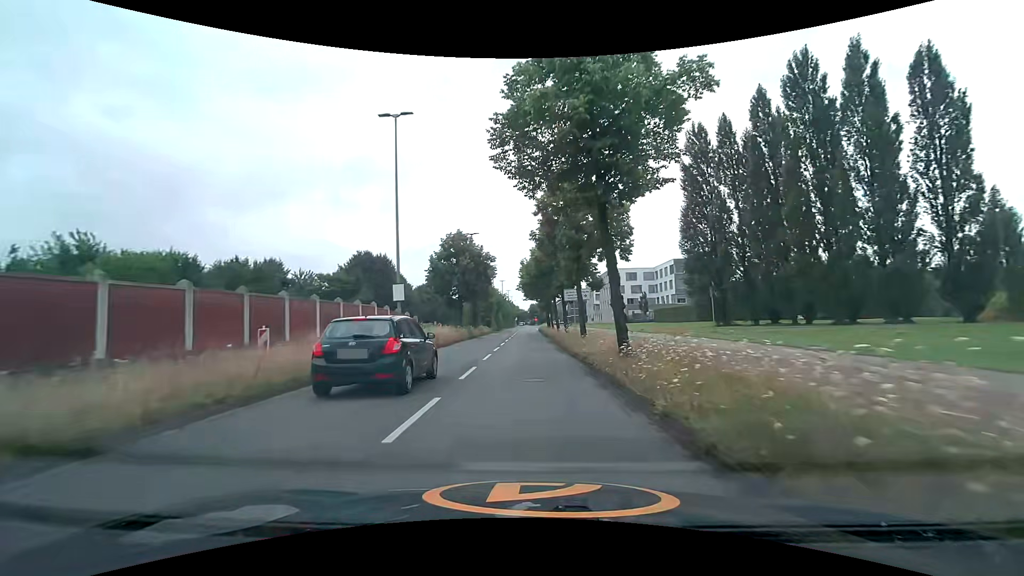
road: secondary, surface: asphalt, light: Day
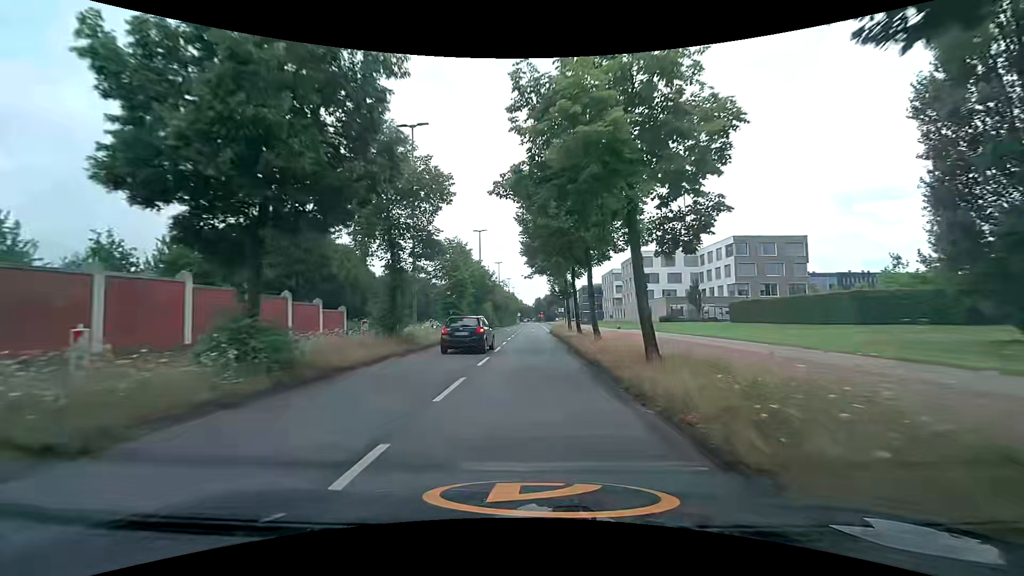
(-0.4, +33.7) m; -1°
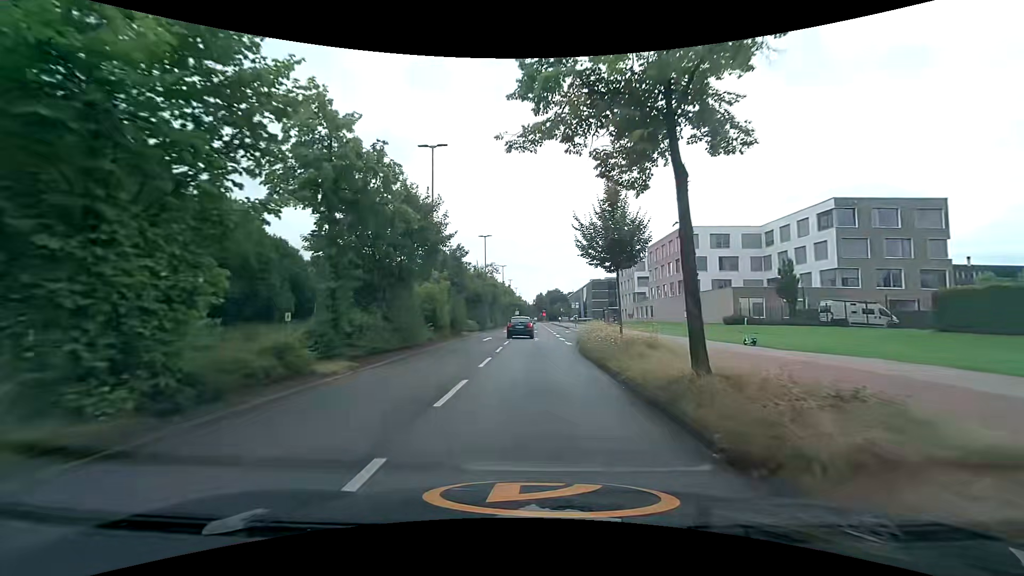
(+0.2, +30.4) m; +1°
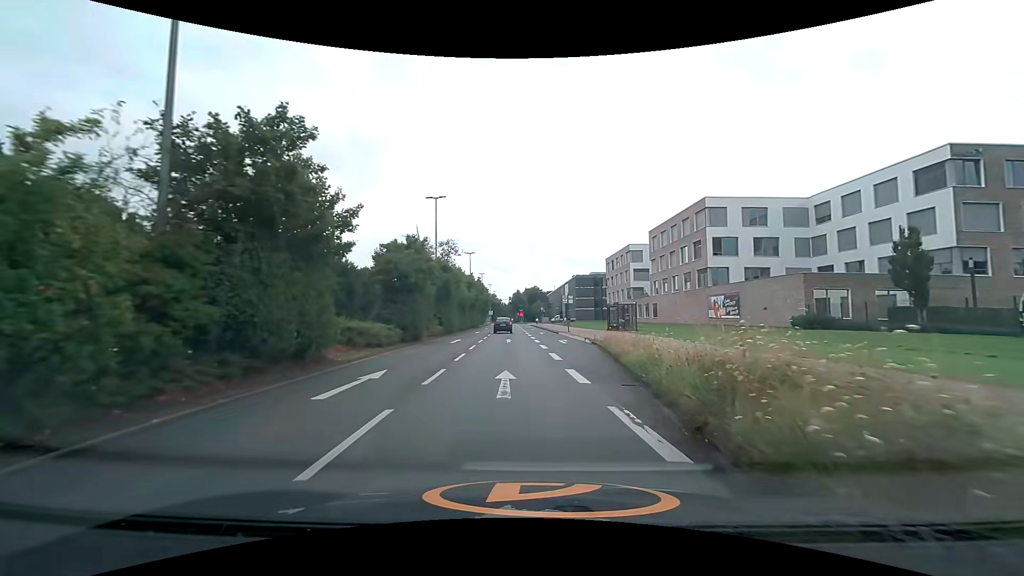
(+0.3, +21.6) m; +2°
(0, +10) (+1, +20) (+2, +30) (+2, +40) (+1, +50) (+1, +60) (+1, +70) (0, +80) (0, +90) (0, +100) m
